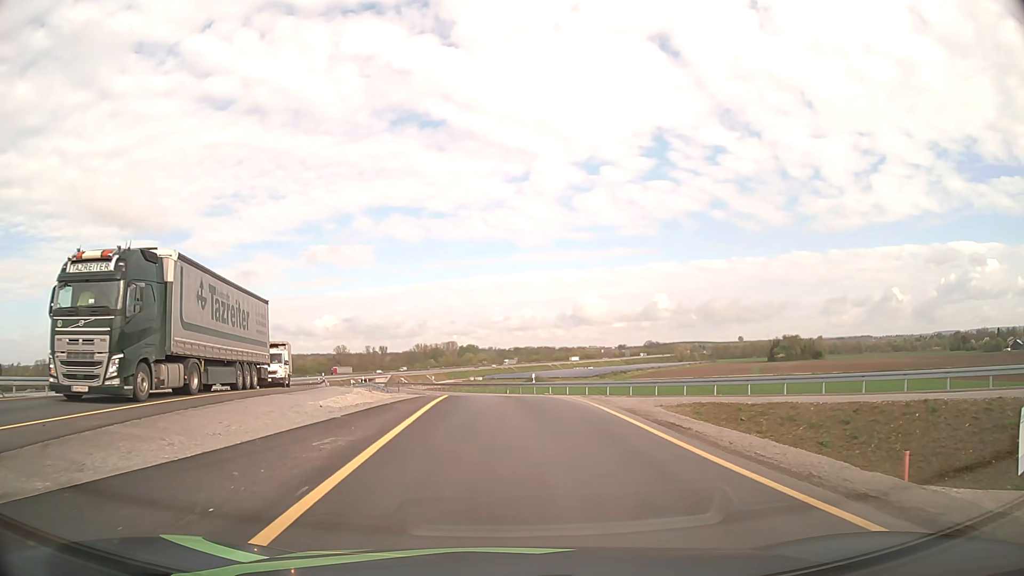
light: Day
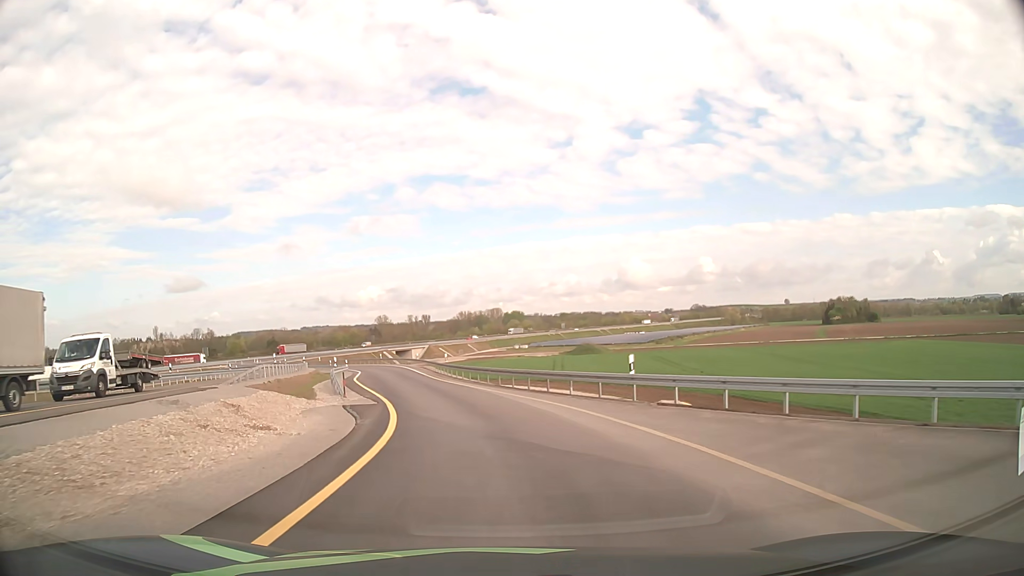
(-0.4, +25.6) m; -4°
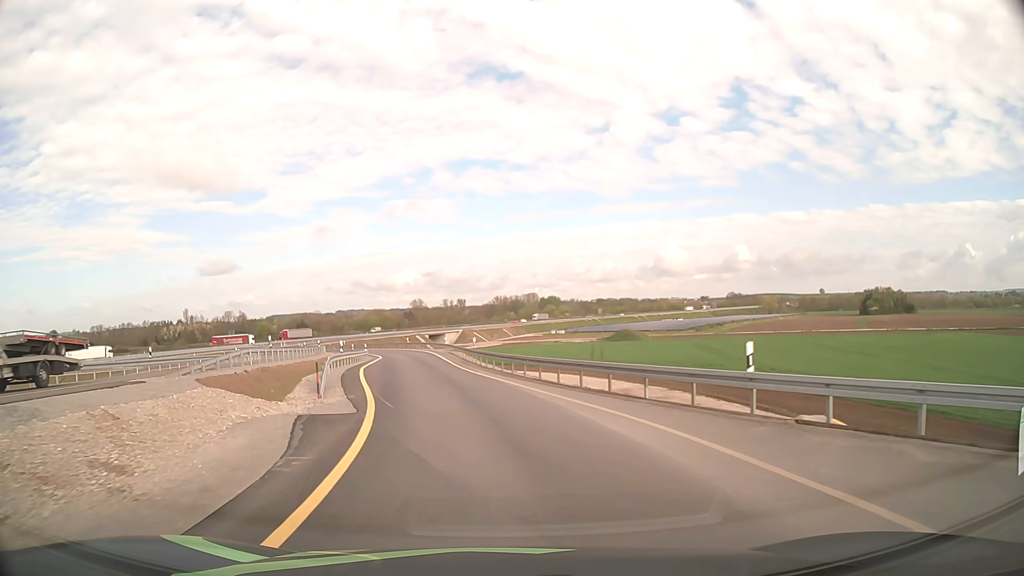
(-0.2, +7.4) m; -3°
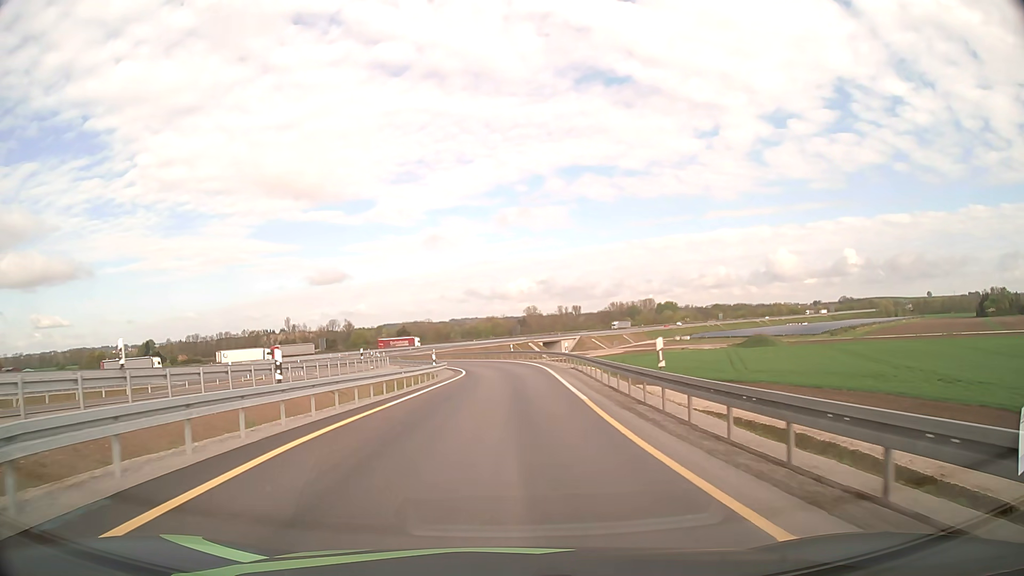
(-2.4, +24.3) m; -10°
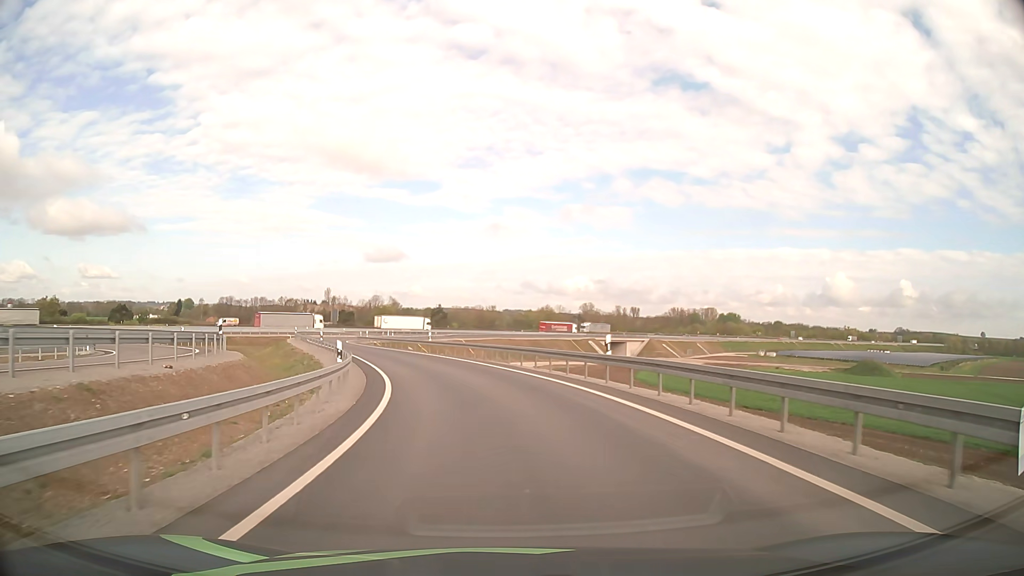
(-0.9, +43.8) m; -4°
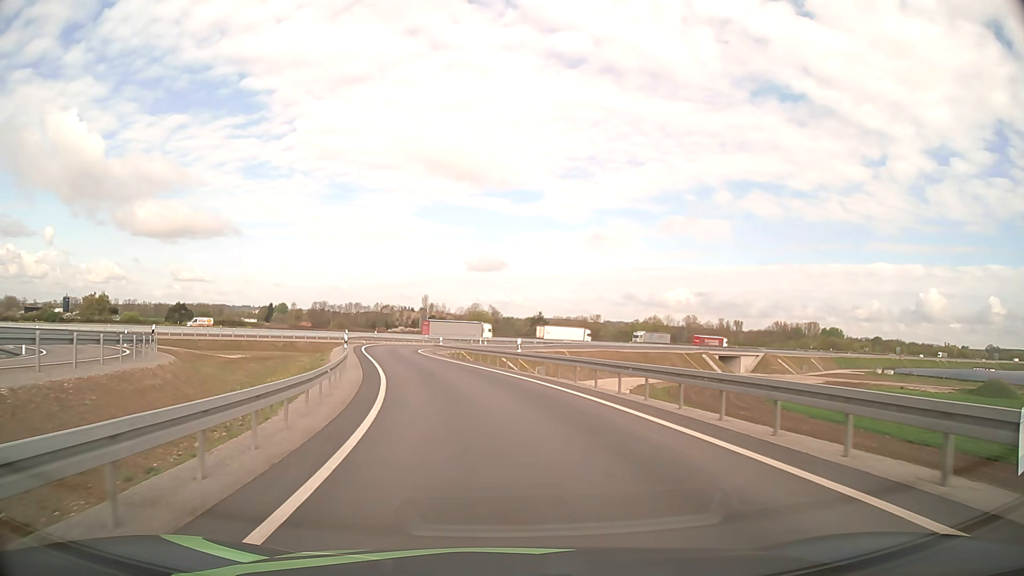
(-1.1, +17.1) m; -8°
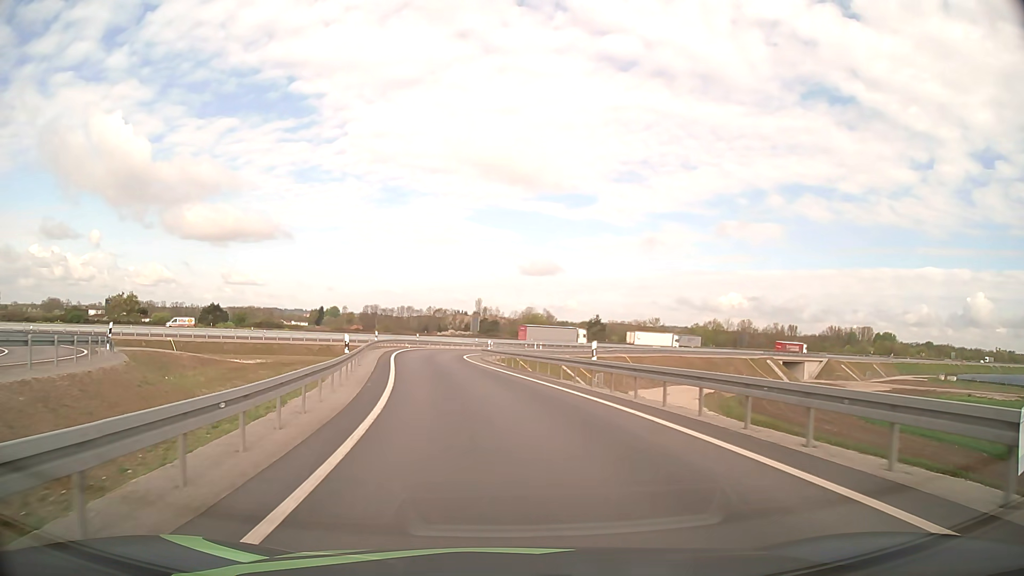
(-0.3, +8.8) m; -5°
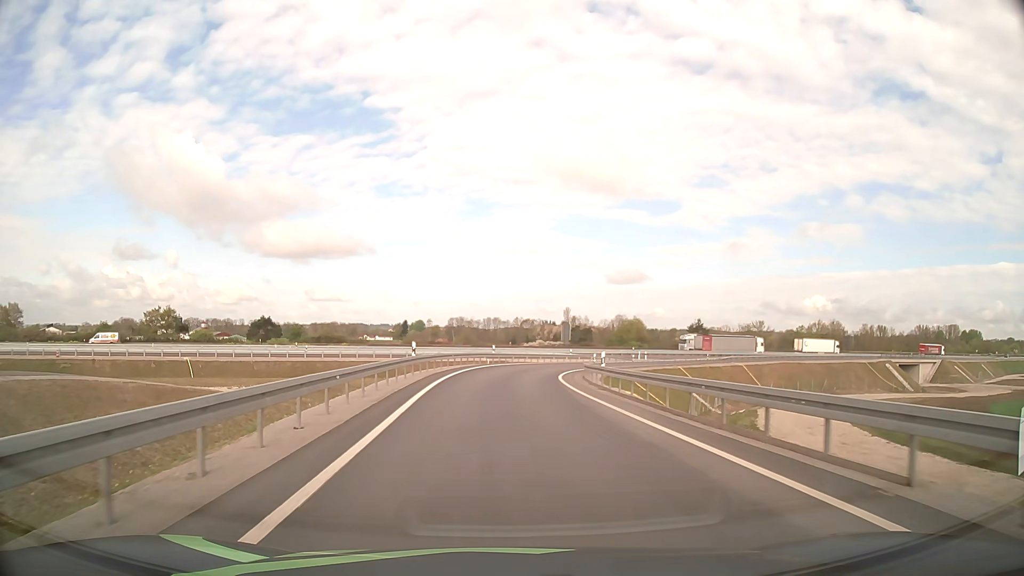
(-1.3, +18.0) m; -8°
(0, +10) (0, +20) (0, +30) (0, +40) (+2, +50) (+4, +60) (+8, +69) (+12, +78) (+17, +87) (+23, +95) m
